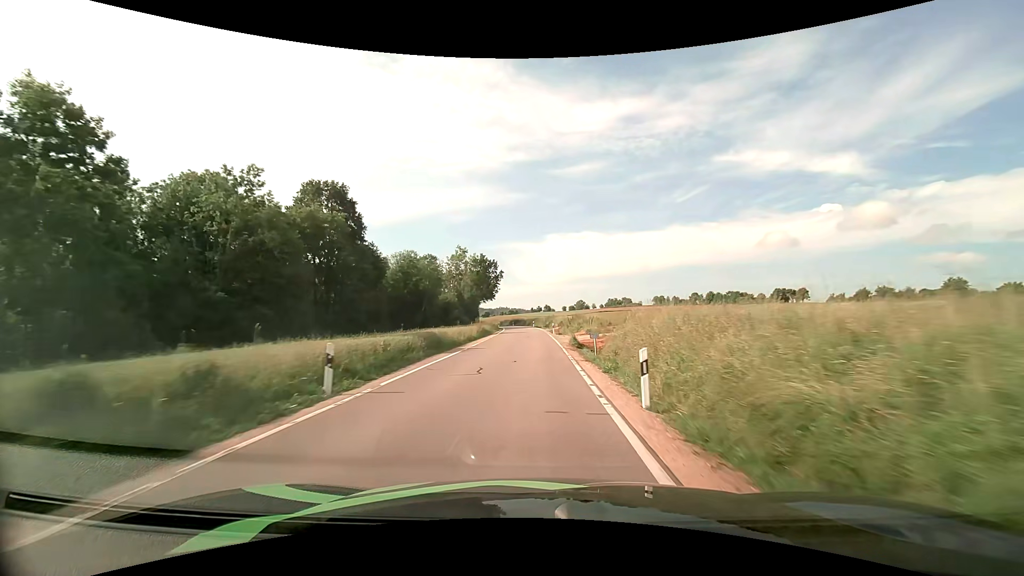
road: tertiary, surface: asphalt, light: Day
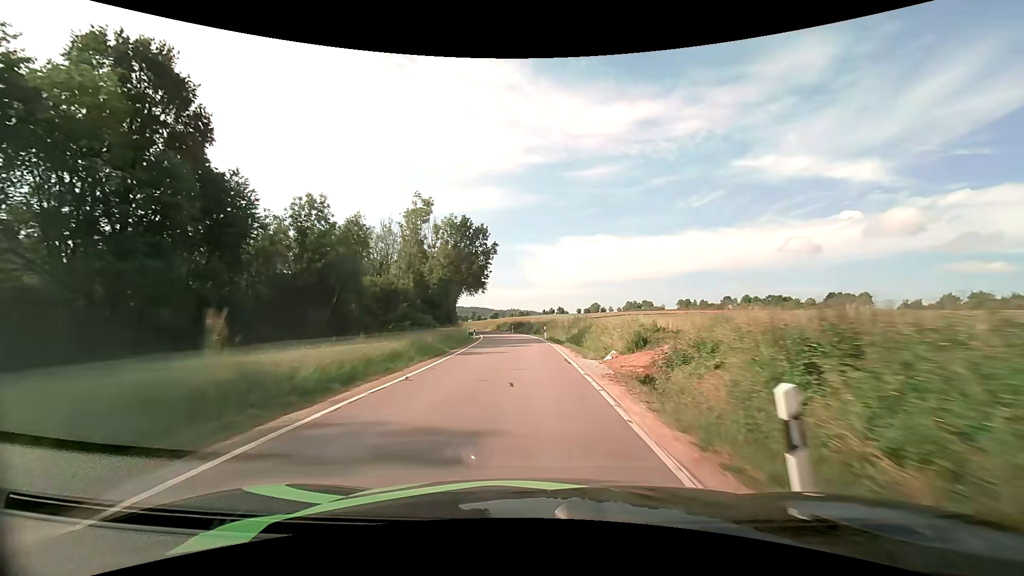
(-0.5, +42.1) m; -2°
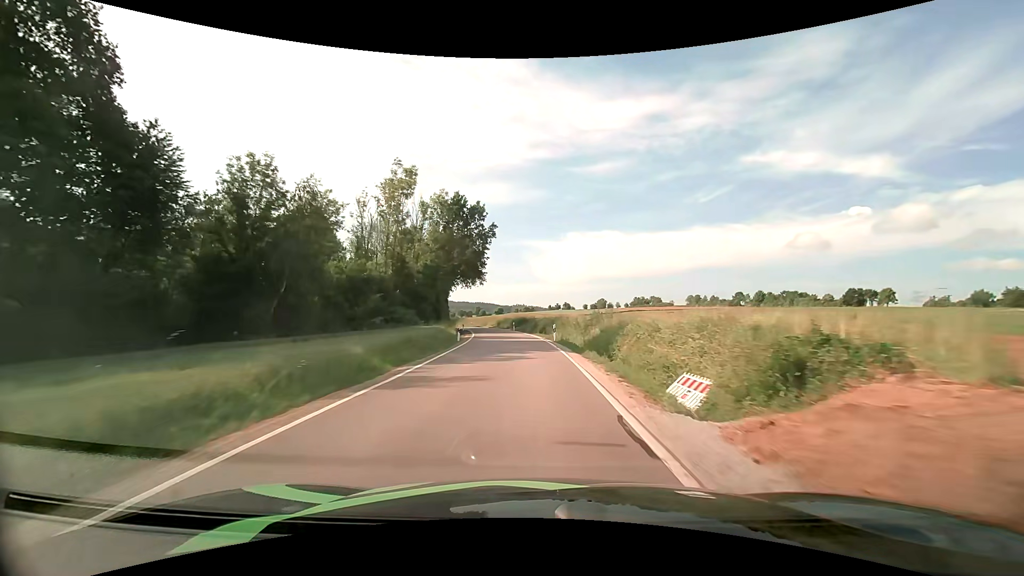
(0.0, +10.3) m; 0°
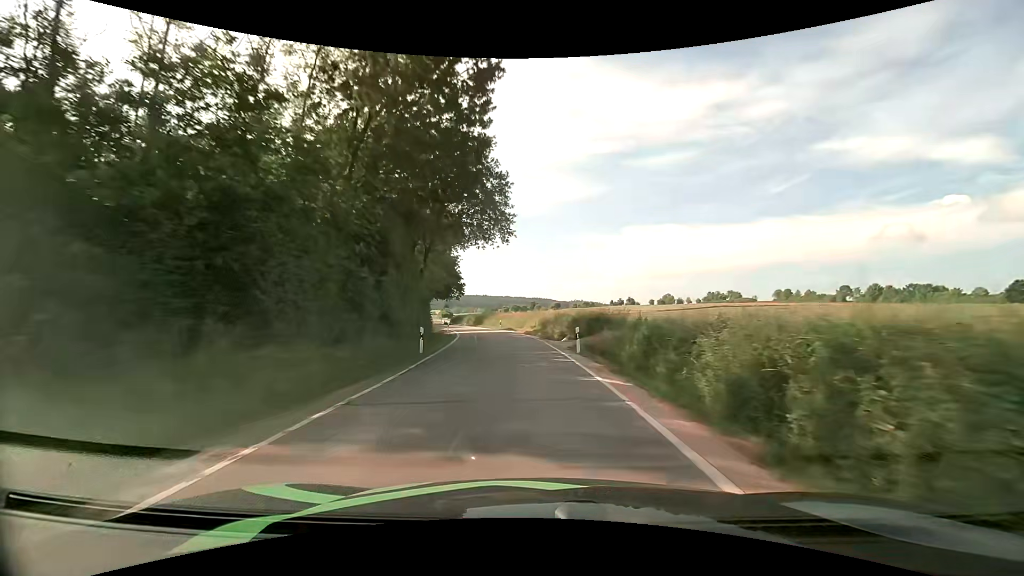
(-1.9, +39.4) m; -7°
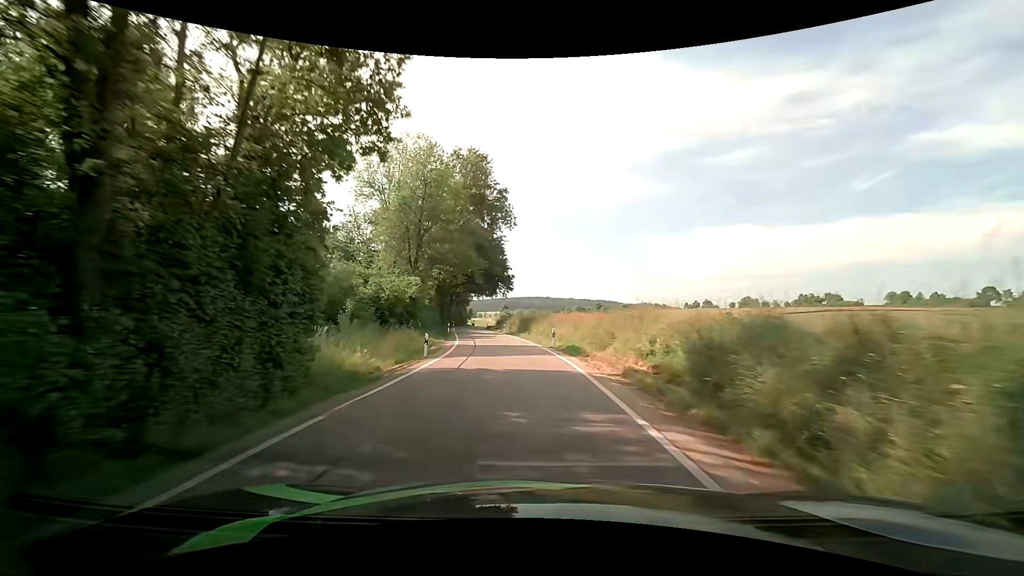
(-1.4, +28.5) m; -7°
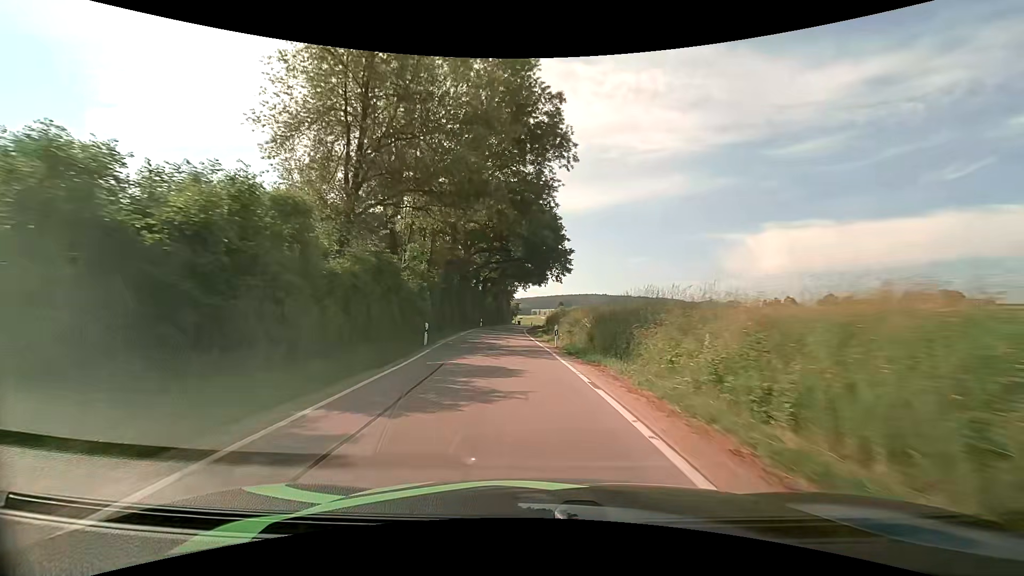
(-1.9, +30.2) m; -6°
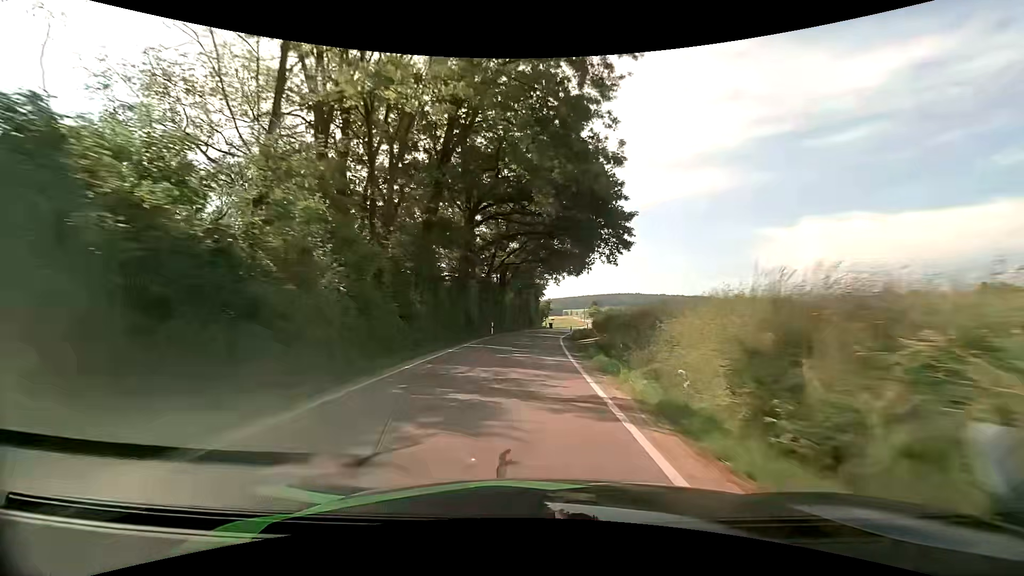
(-0.9, +20.7) m; -3°
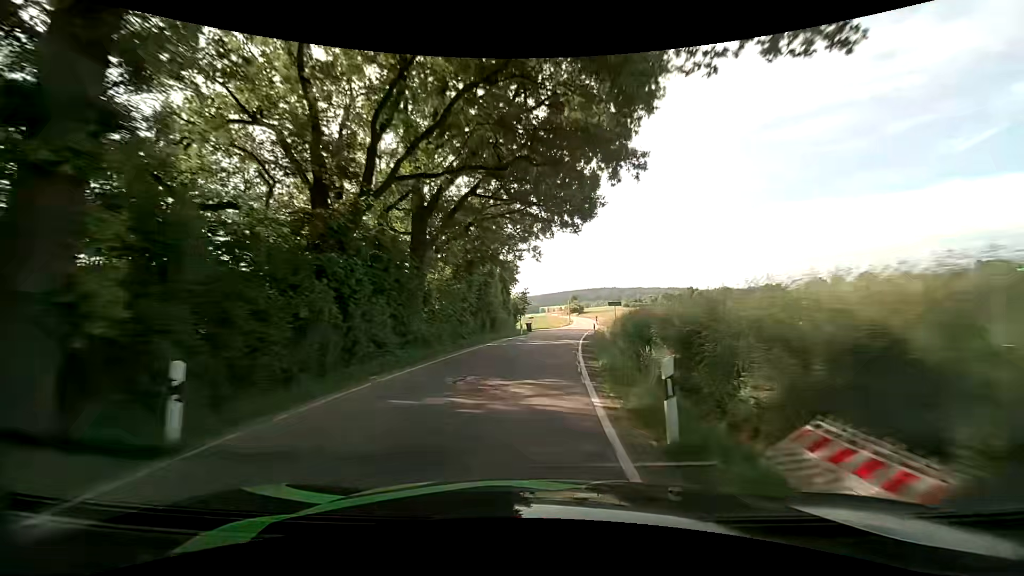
(+0.2, +31.1) m; +1°
(0, +10) (+1, +20) (+1, +30) (+2, +40) (+4, +50) (+5, +60) (+6, +70) (+8, +80) (+9, +89) (+10, +99) m
